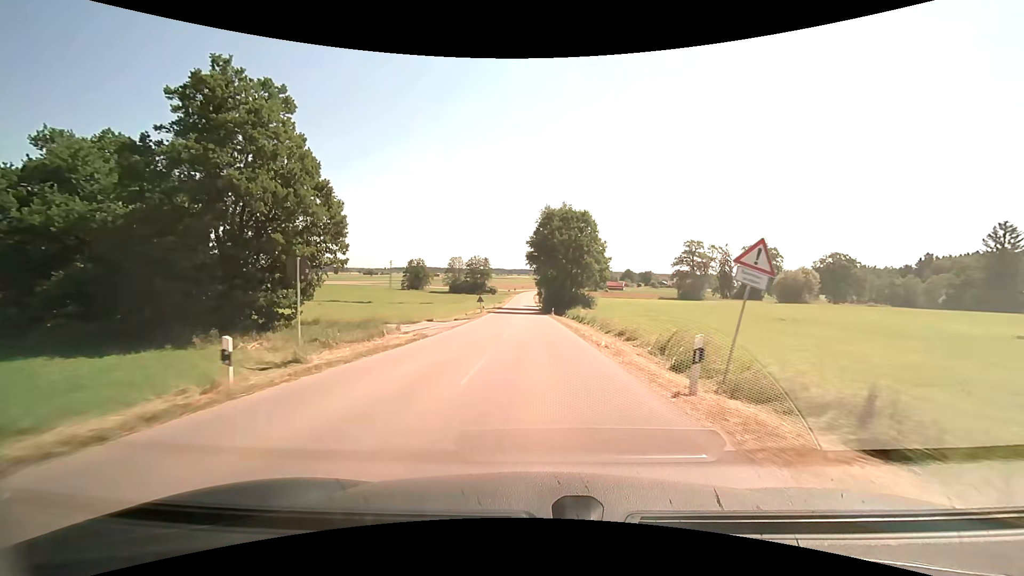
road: tertiary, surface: asphalt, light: Day
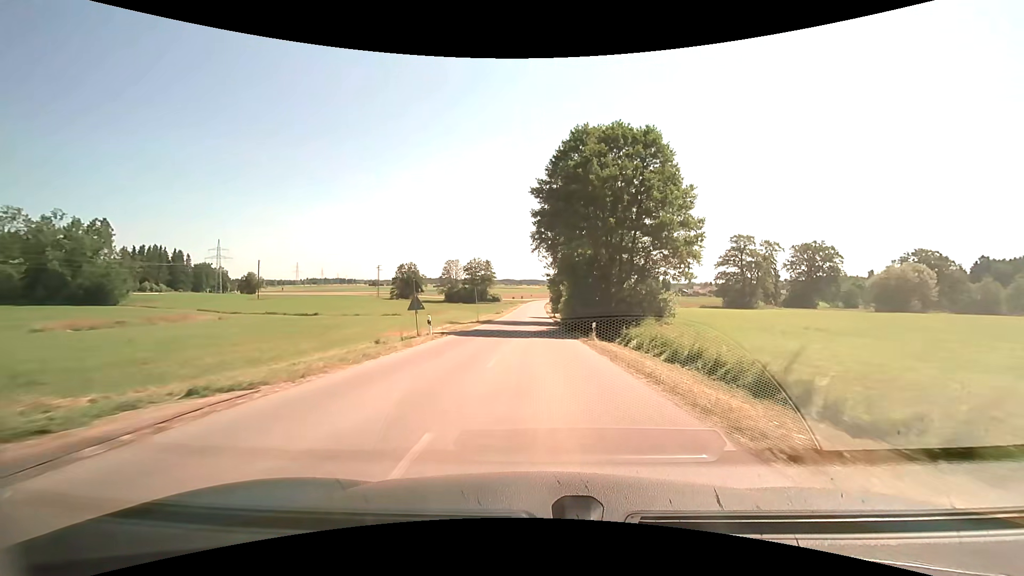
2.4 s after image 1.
(-0.4, +33.5) m; -1°
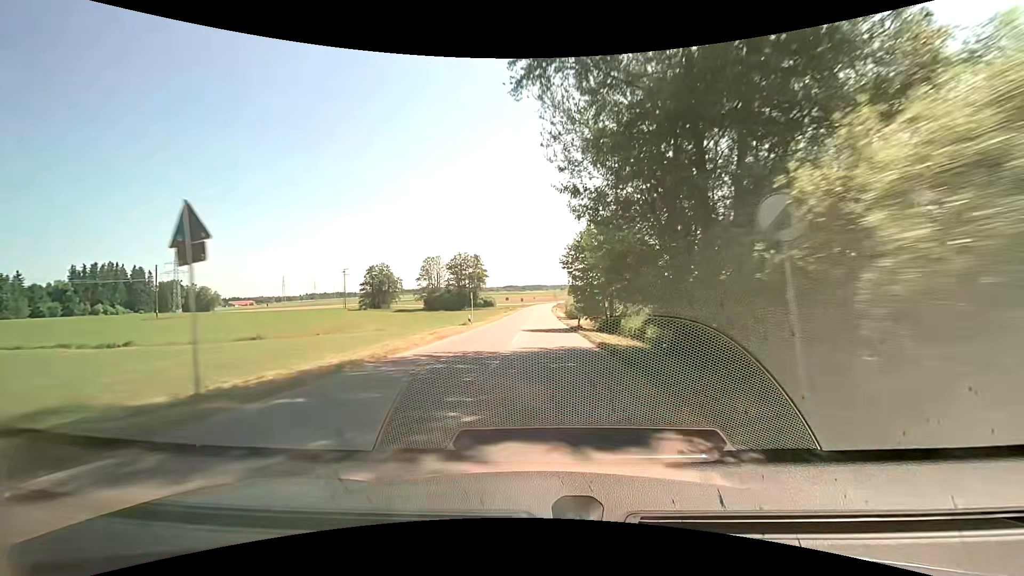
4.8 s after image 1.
(-0.1, +40.0) m; 0°
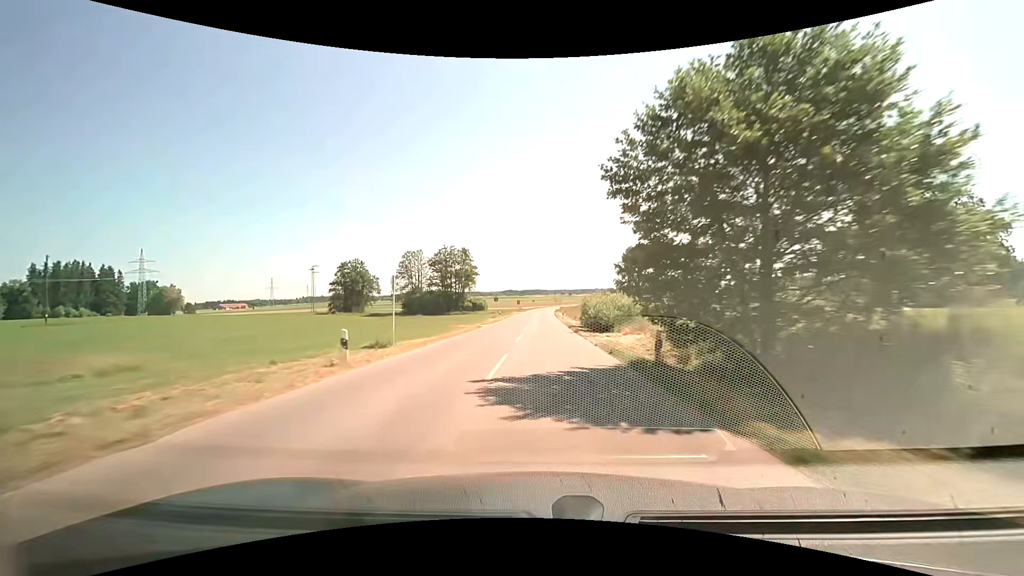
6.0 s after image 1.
(-0.1, +23.4) m; 0°
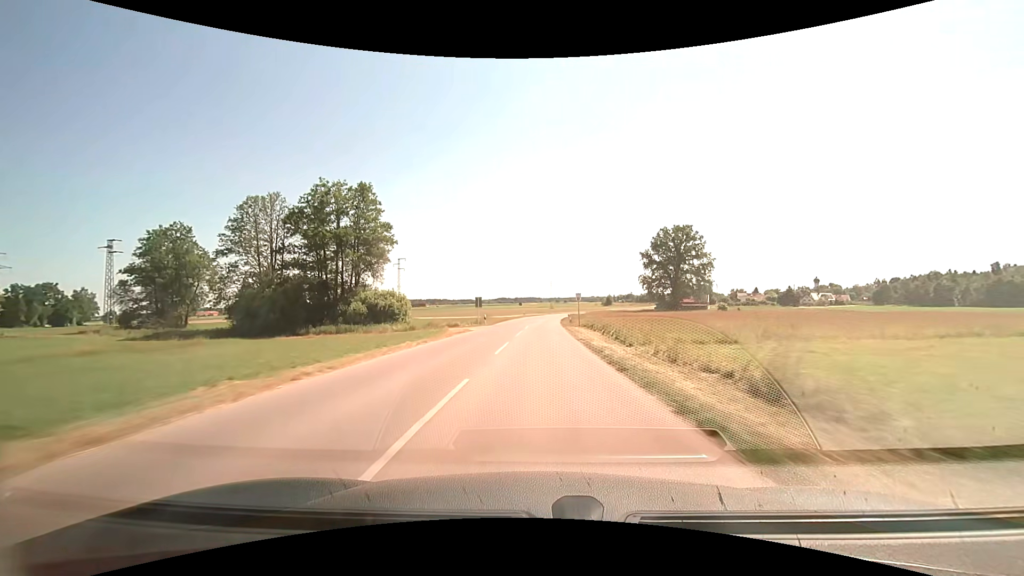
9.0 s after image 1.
(+0.8, +66.7) m; +1°
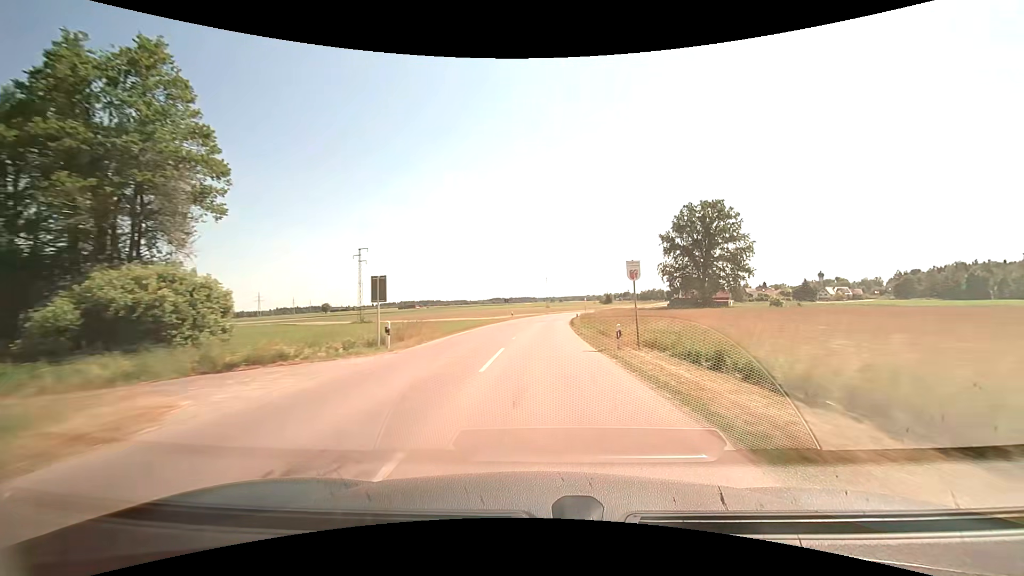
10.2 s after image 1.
(+0.1, +29.5) m; +1°
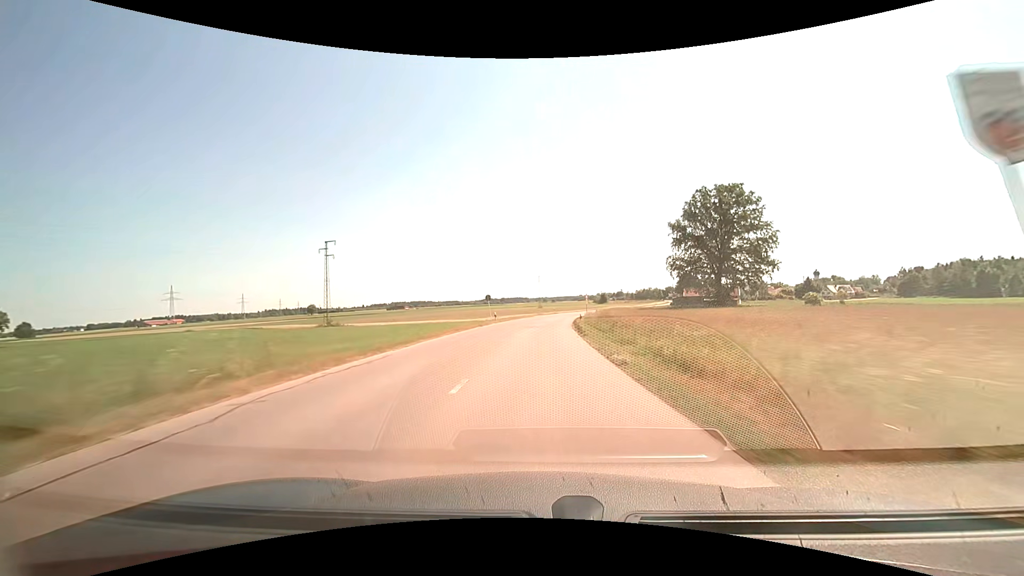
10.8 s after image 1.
(+0.1, +15.1) m; +1°
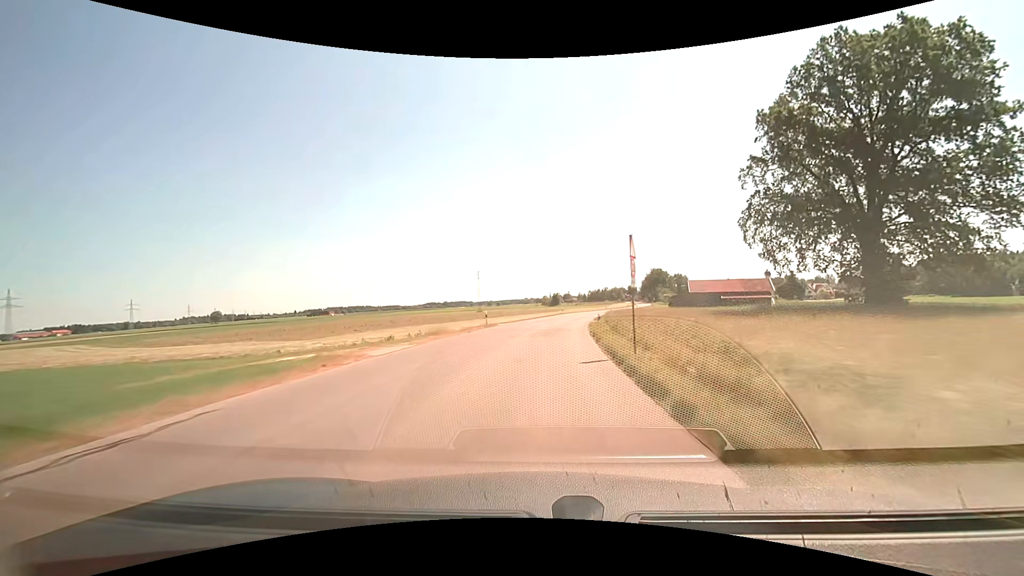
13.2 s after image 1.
(+2.6, +60.2) m; +6°
(0, +10) (+1, +20) (+1, +30) (+3, +40) (+4, +50) (+5, +60) (+7, +70) (+9, +79) (+11, +89) (+14, +99) m
